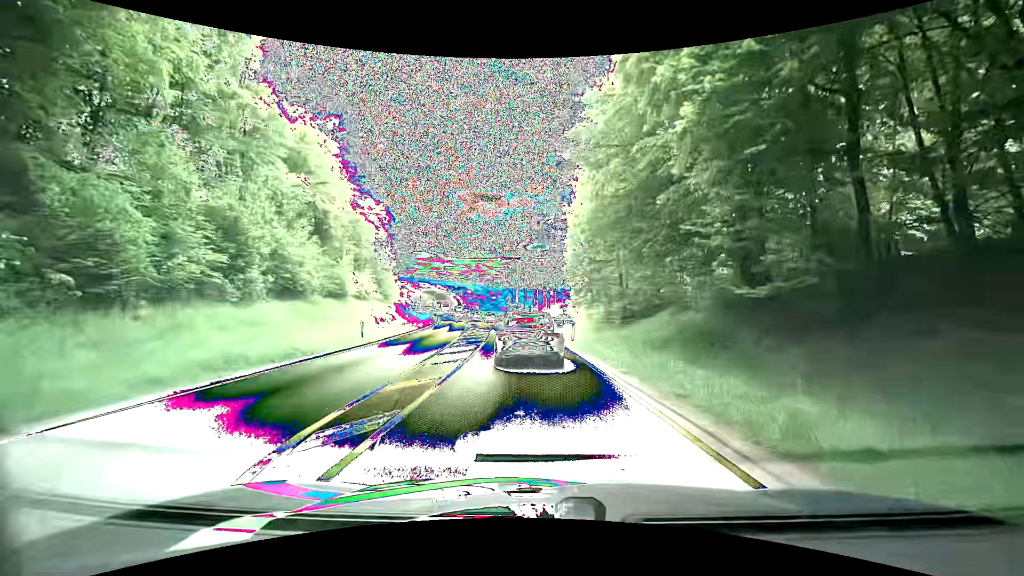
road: primary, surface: asphalt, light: Day
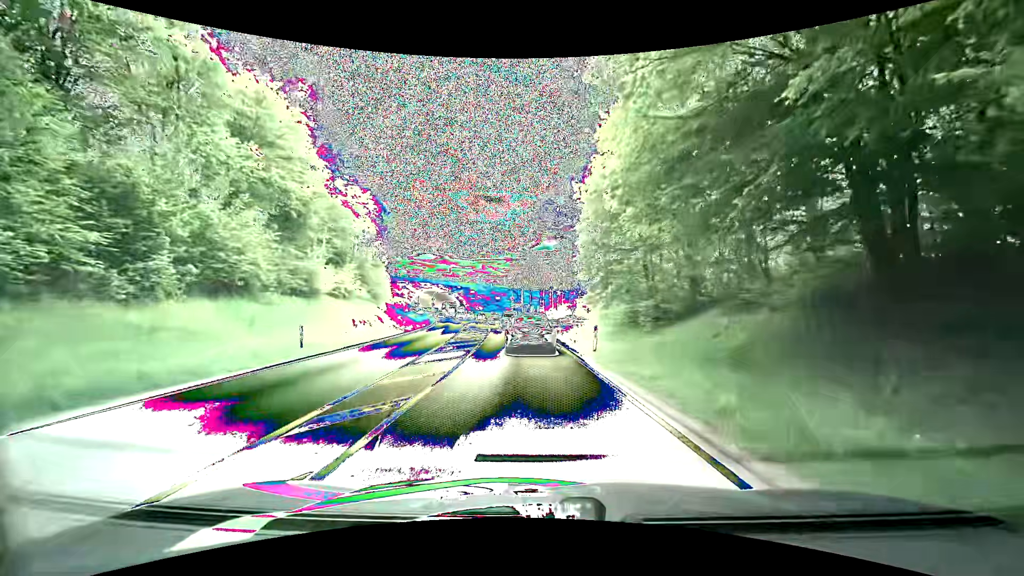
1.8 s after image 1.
(0.0, +7.4) m; -1°
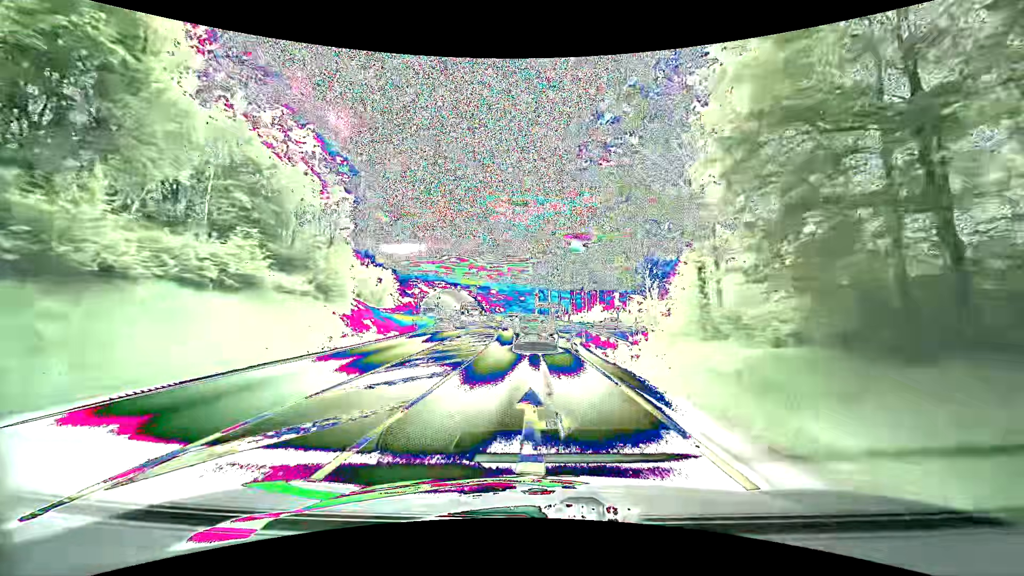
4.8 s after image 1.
(-0.7, +21.9) m; -3°
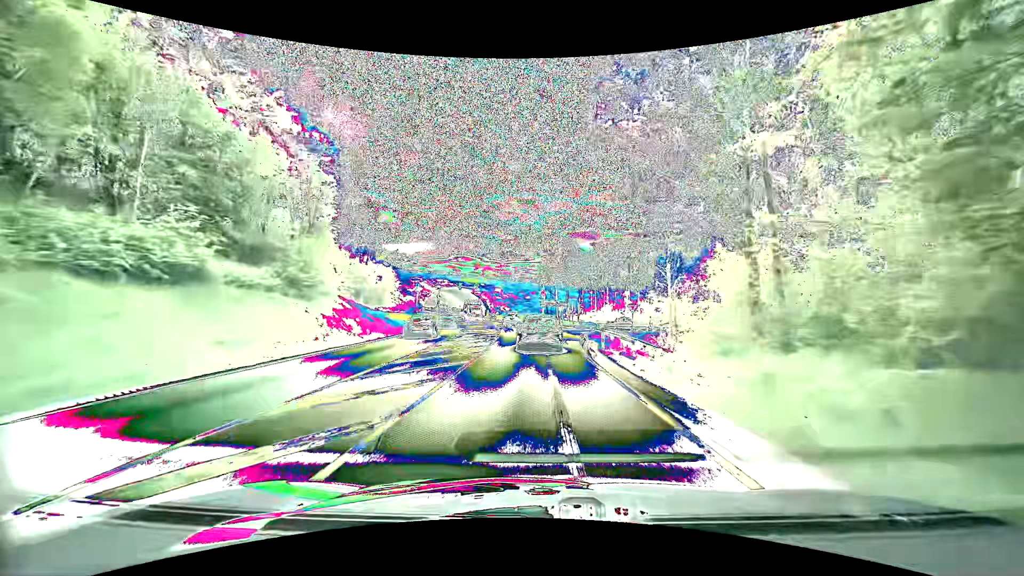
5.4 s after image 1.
(0.0, +5.6) m; 0°
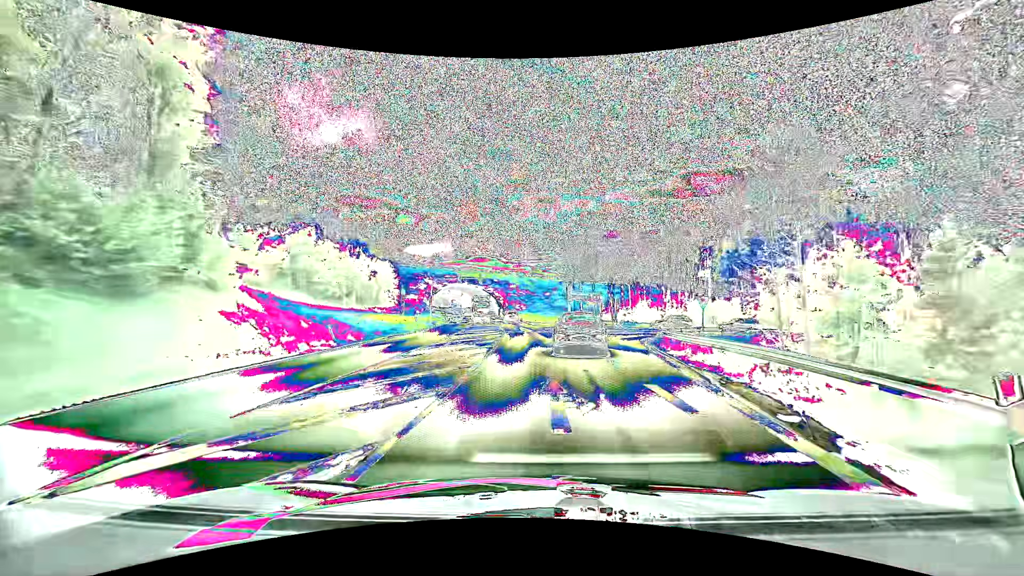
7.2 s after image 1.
(-0.5, +18.4) m; -2°
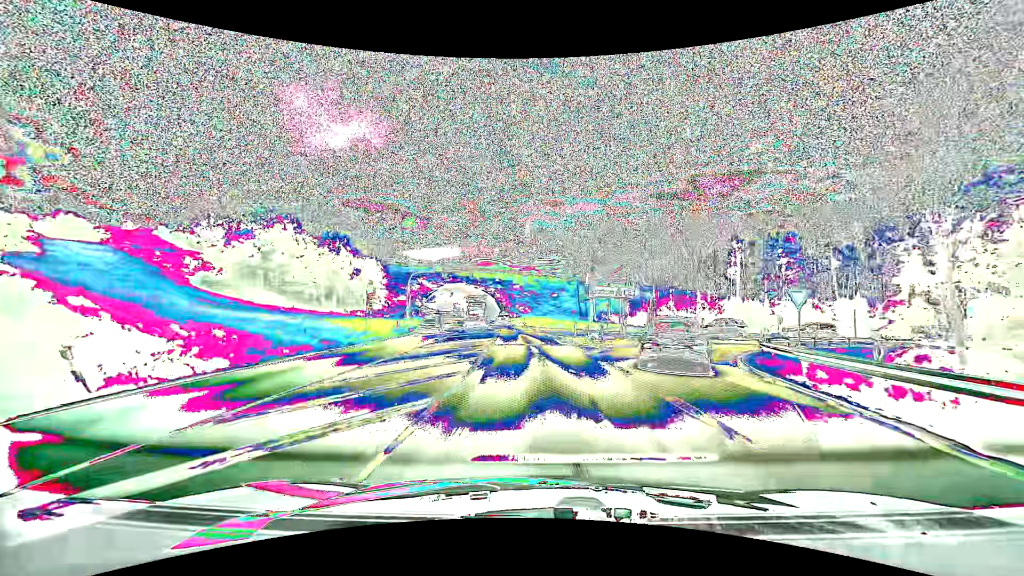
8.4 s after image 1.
(-0.2, +13.7) m; -1°
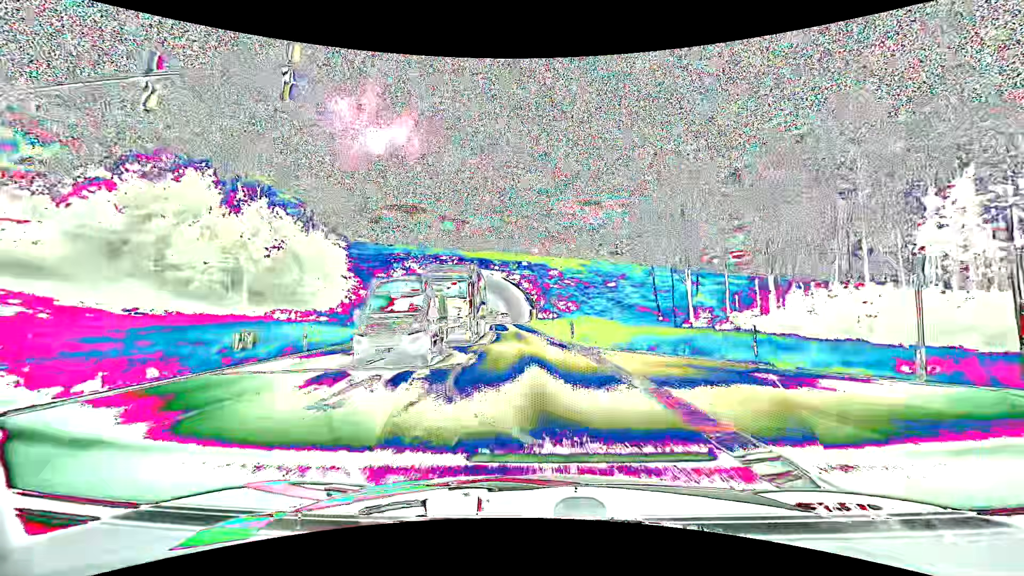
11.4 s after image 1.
(-1.2, +40.4) m; -4°
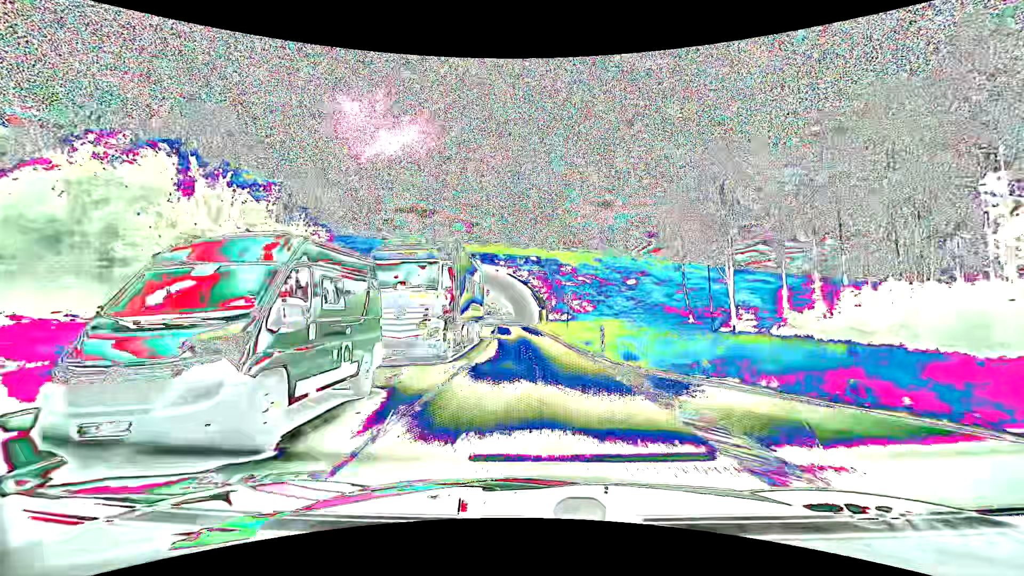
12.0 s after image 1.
(-0.1, +8.8) m; -1°
(0, +10) (0, +20) (-1, +30) (-1, +40) (-2, +50) (-3, +60) (-4, +70) (-6, +80) (-7, +90) (-8, +99) m
